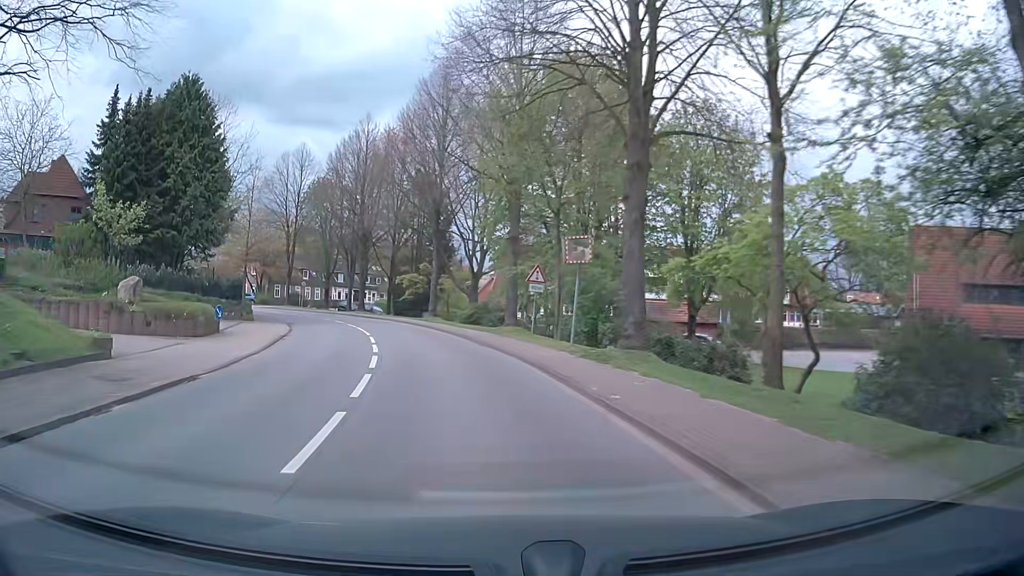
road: secondary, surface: asphalt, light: Day
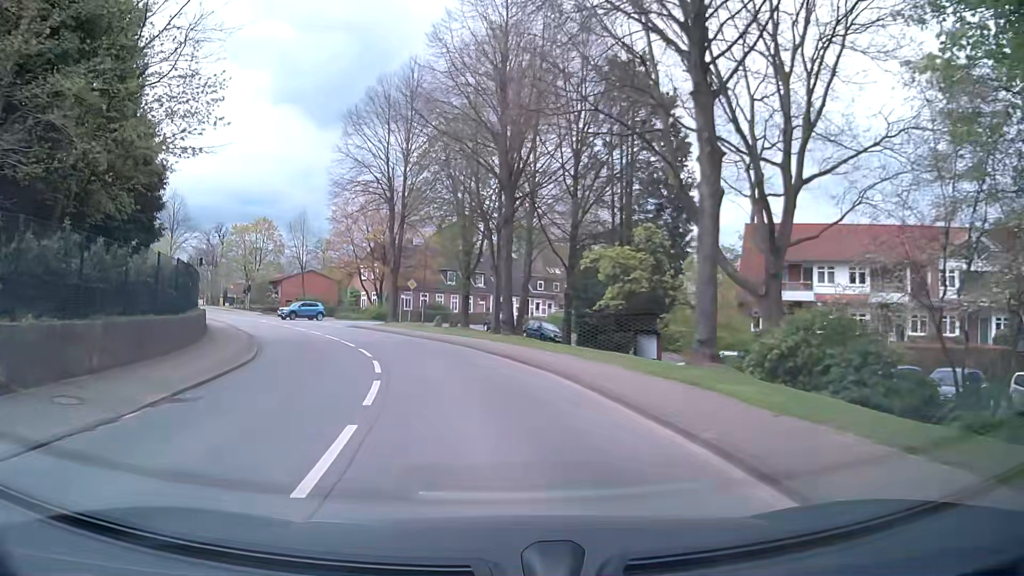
(-4.5, +30.4) m; -15°
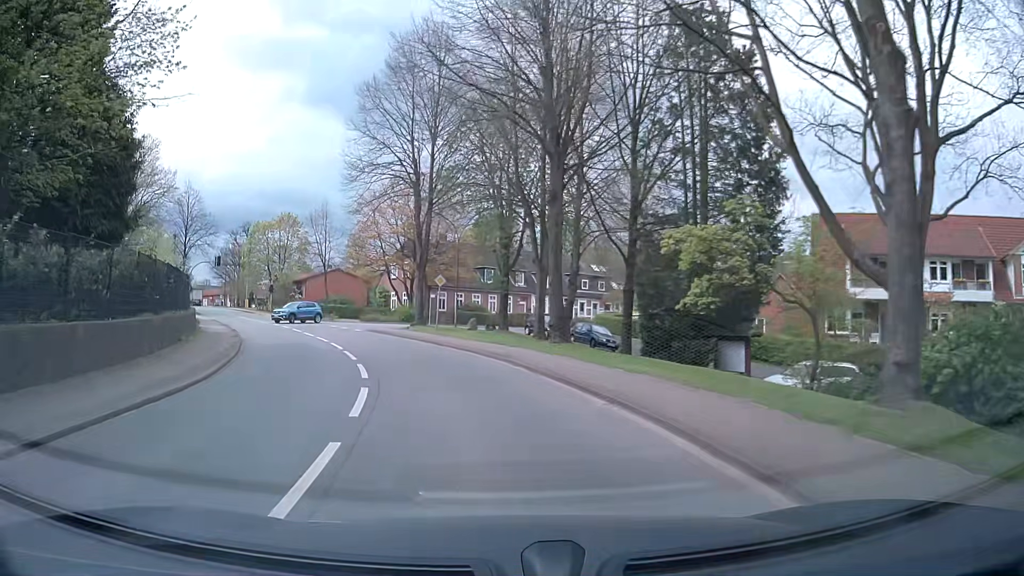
(-0.2, +5.8) m; -4°
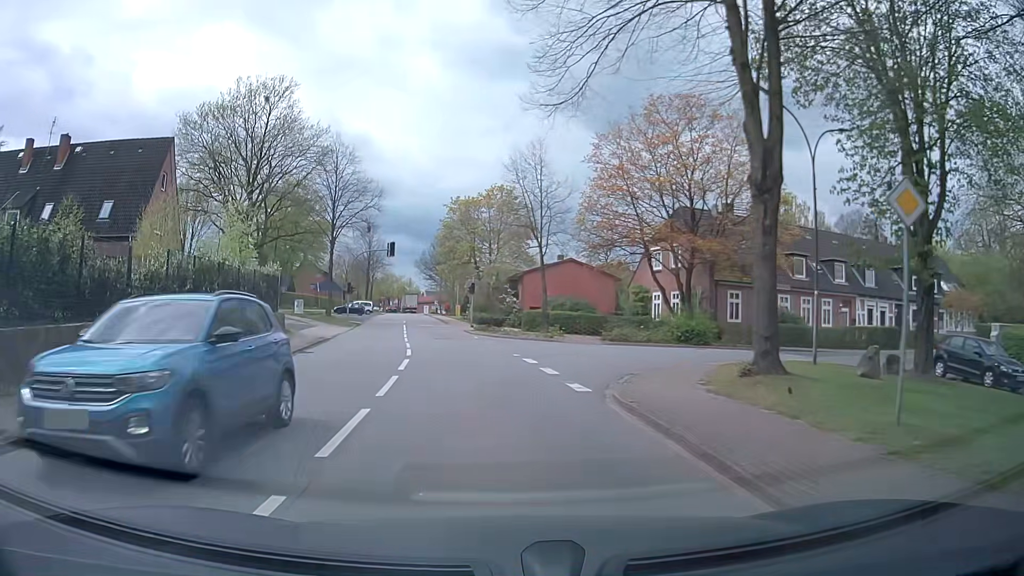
(-3.9, +24.6) m; -21°
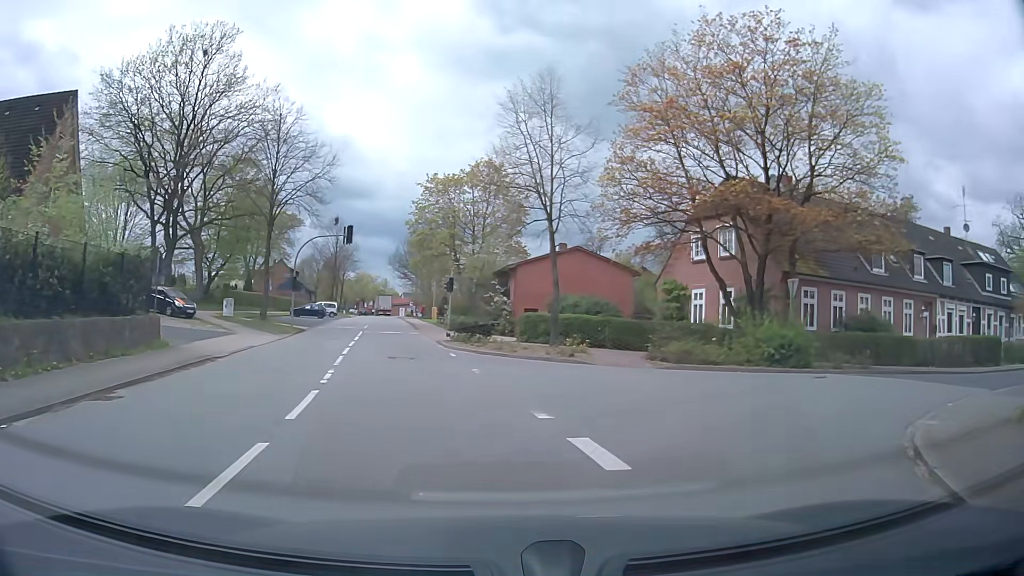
(-0.5, +11.5) m; +1°
(+3, +9) (+10, +16) (+20, +19) (+29, +22) (+39, +25) (+48, +28) (+58, +32) (+66, +36) (+76, +40) (+86, +42) m
